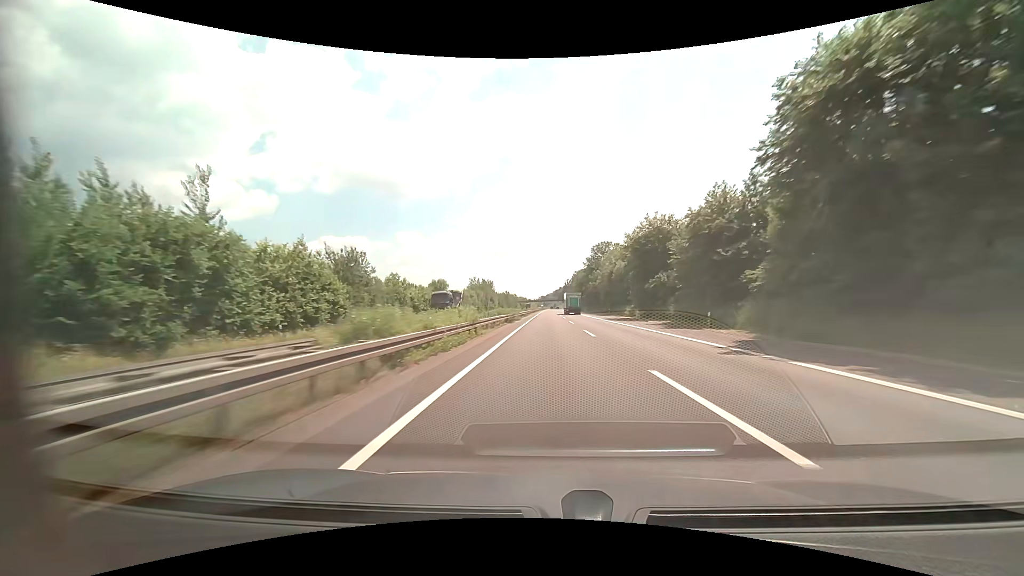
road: motorway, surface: asphalt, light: Day
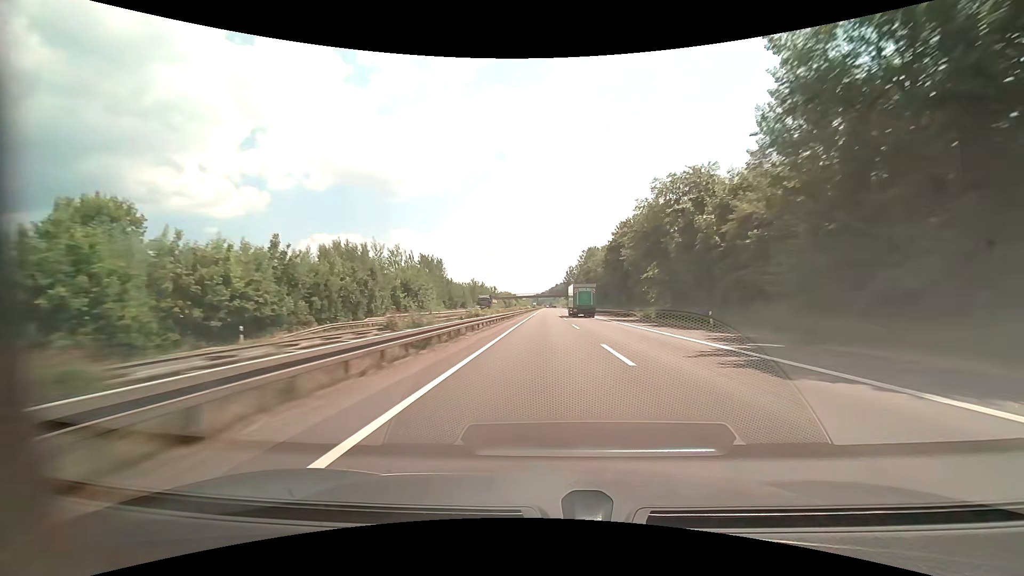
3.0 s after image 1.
(+0.5, +102.6) m; +1°
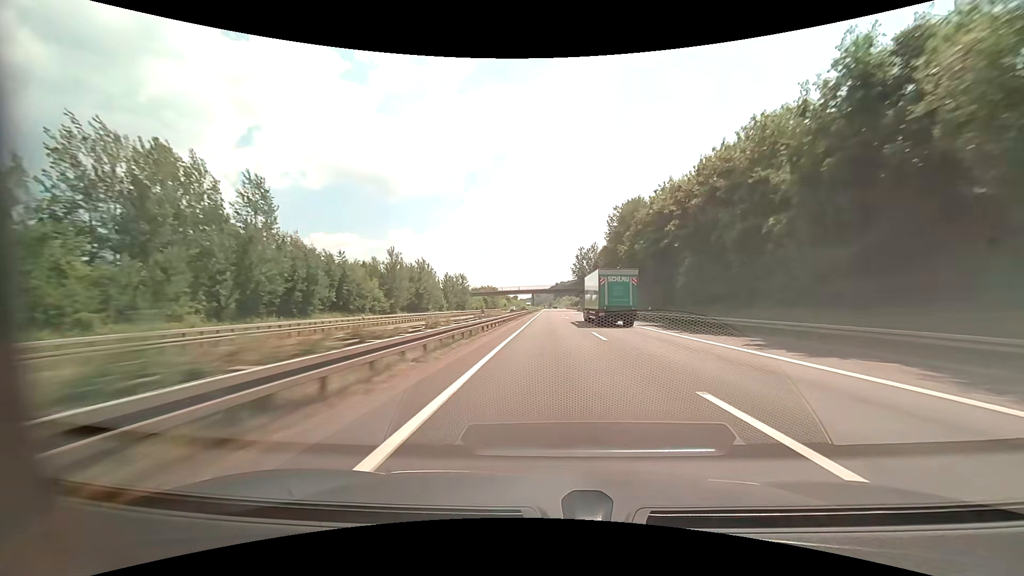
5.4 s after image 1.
(-0.3, +82.3) m; 0°
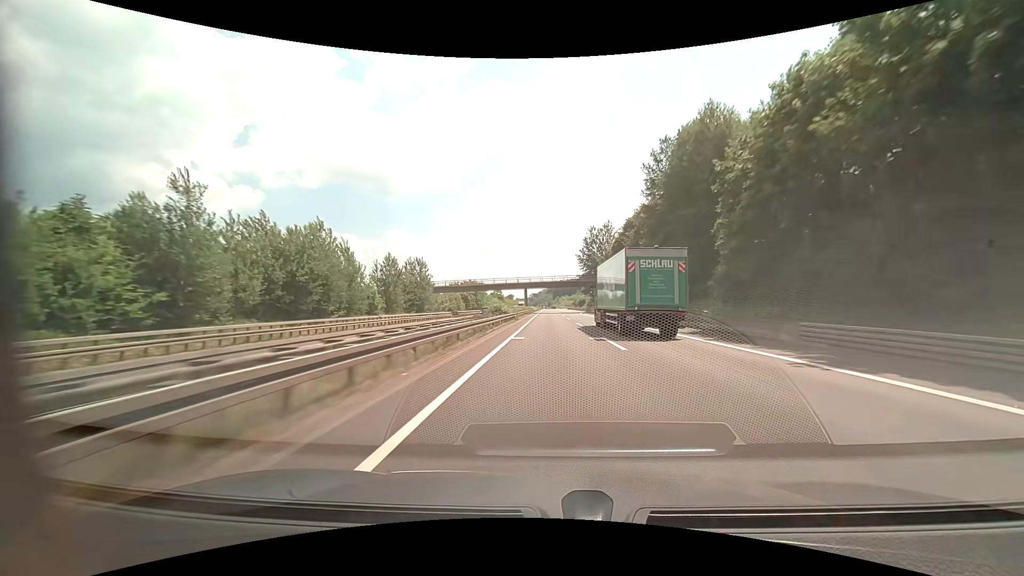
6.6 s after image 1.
(+0.1, +41.2) m; 0°
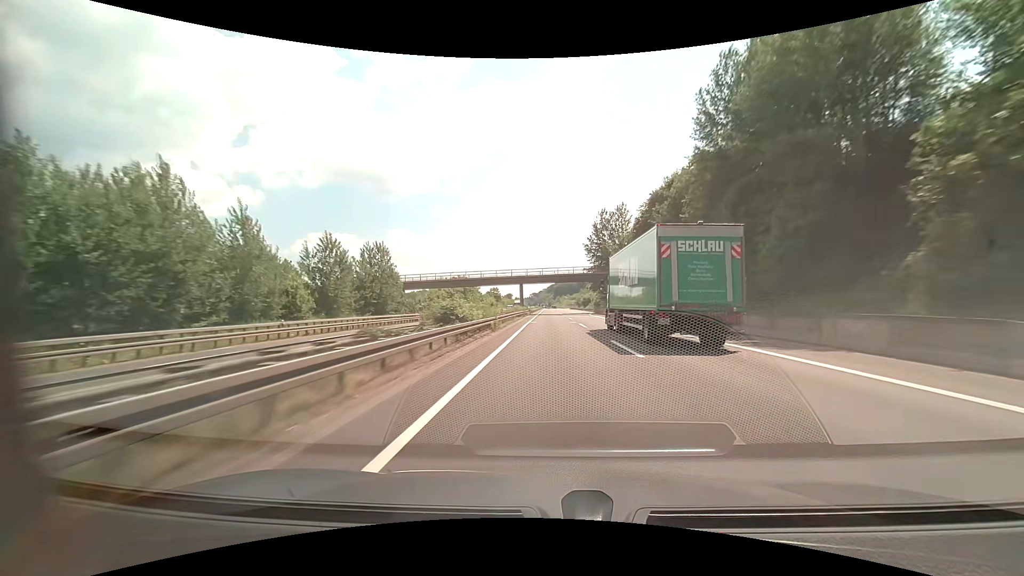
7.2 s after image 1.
(0.0, +20.6) m; 0°
